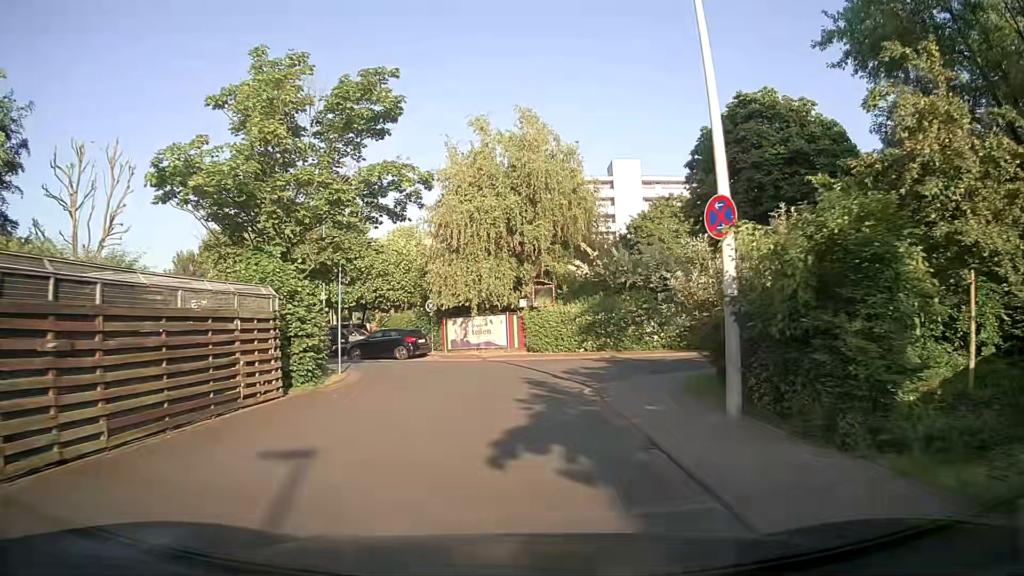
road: residential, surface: asphalt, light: Day
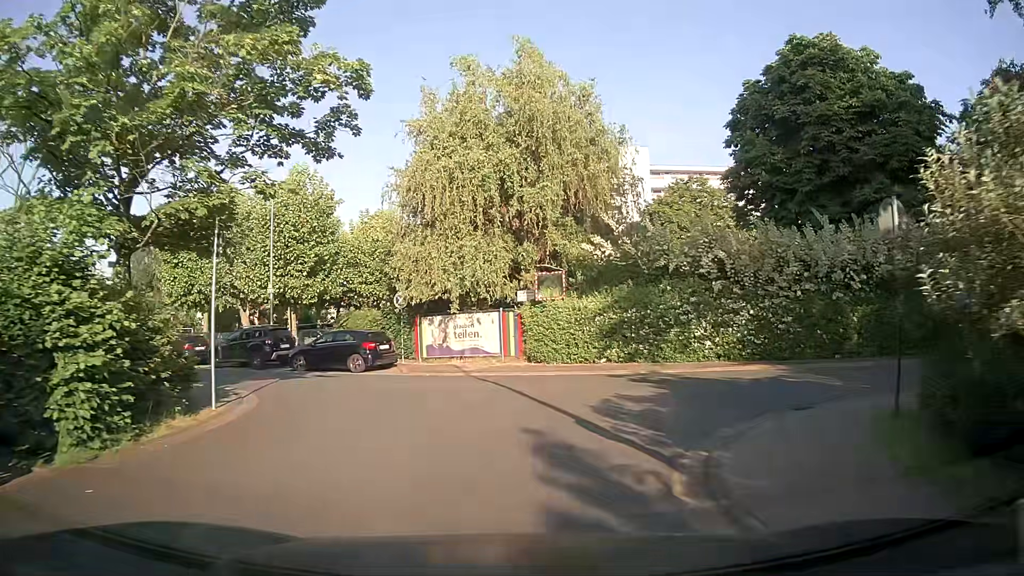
(-0.1, +8.0) m; -1°
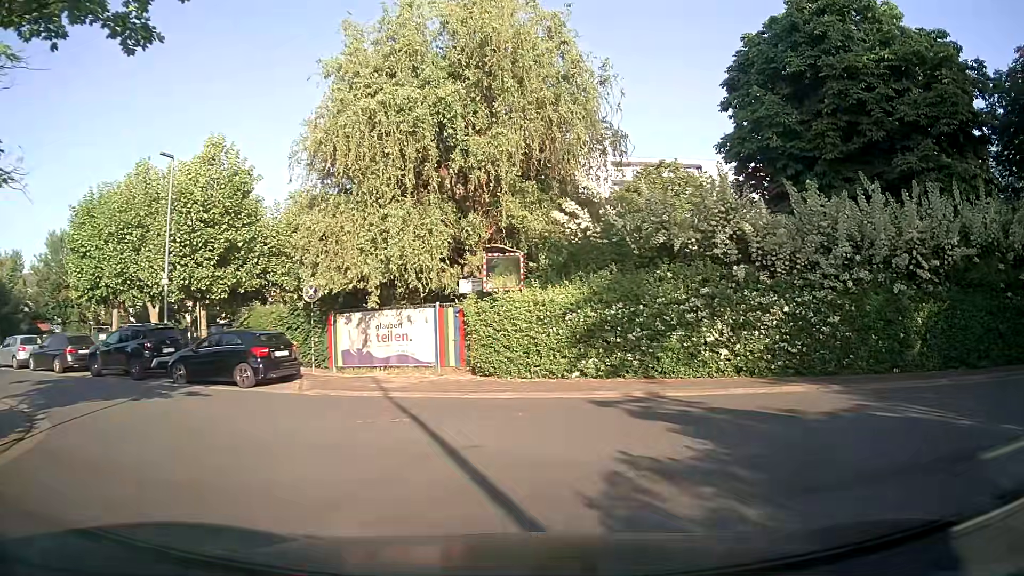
(+0.1, +5.6) m; +4°
